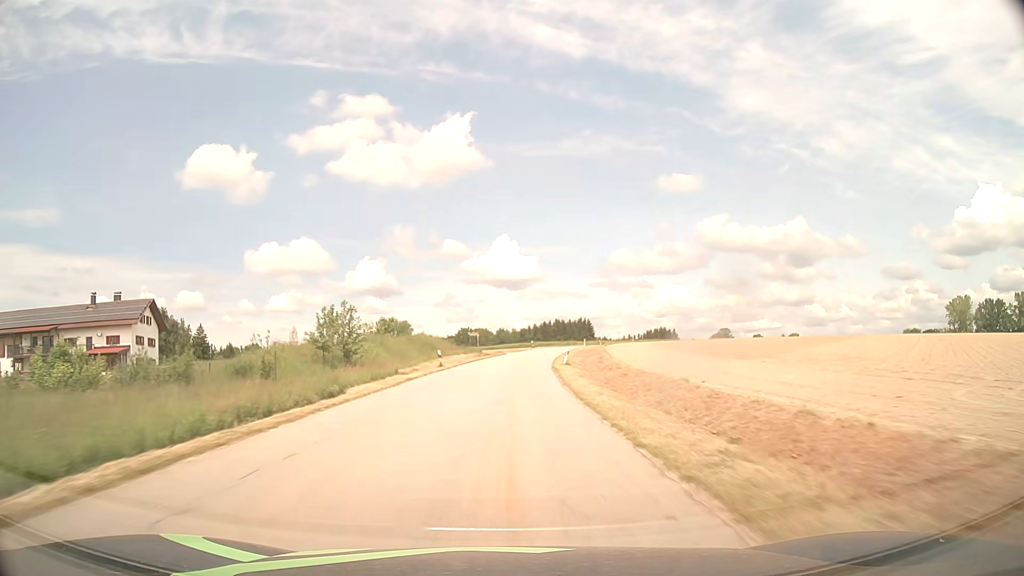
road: tertiary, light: Day
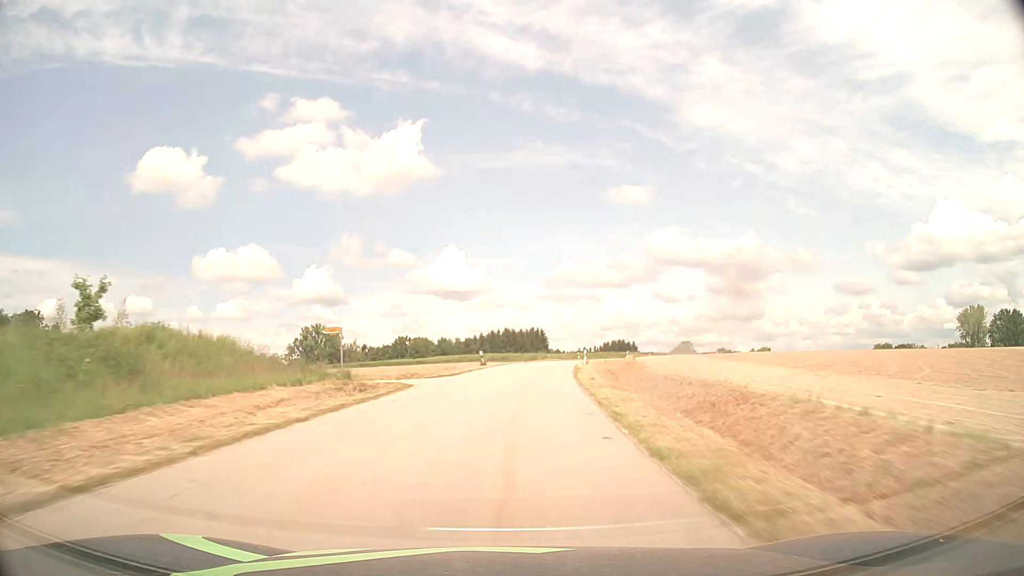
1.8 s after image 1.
(+1.3, +43.6) m; +4°
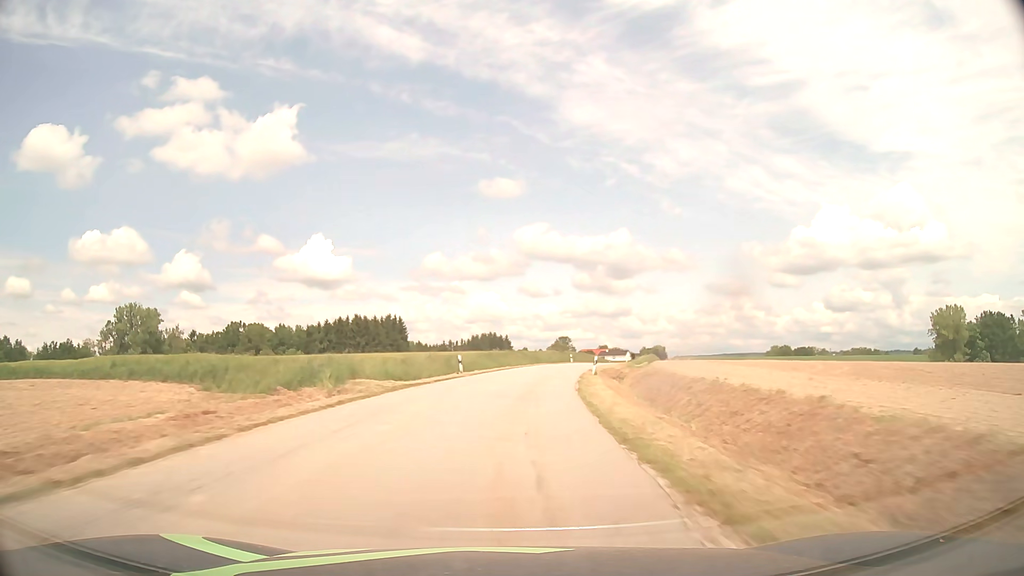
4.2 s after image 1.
(+5.6, +59.3) m; +12°
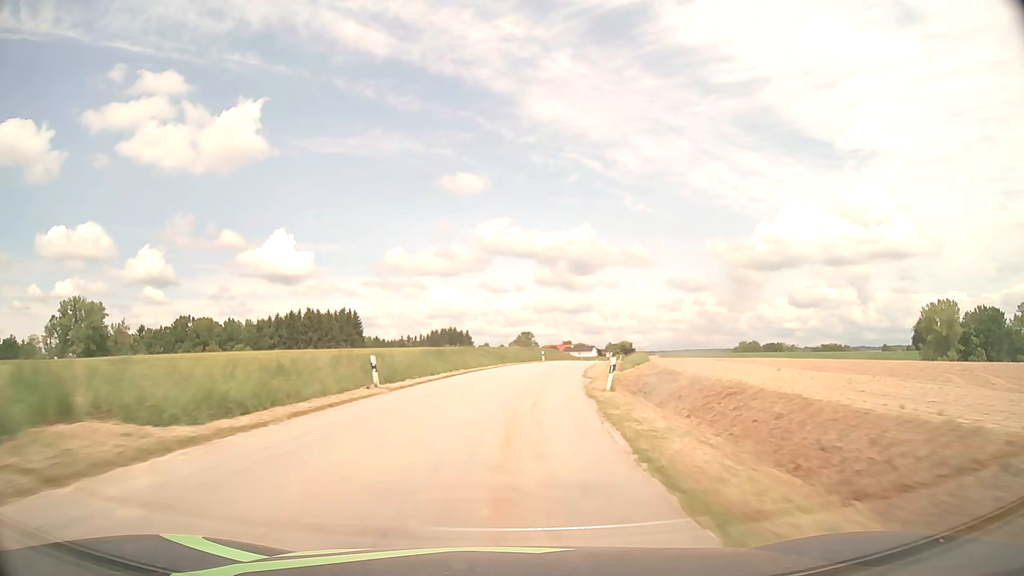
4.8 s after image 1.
(+0.4, +15.0) m; +3°
(0, +10) (+1, +20) (+2, +30) (+3, +40) (+4, +50) (+6, +60) (+8, +69) (+10, +79) (+12, +89) (+14, +99) m
